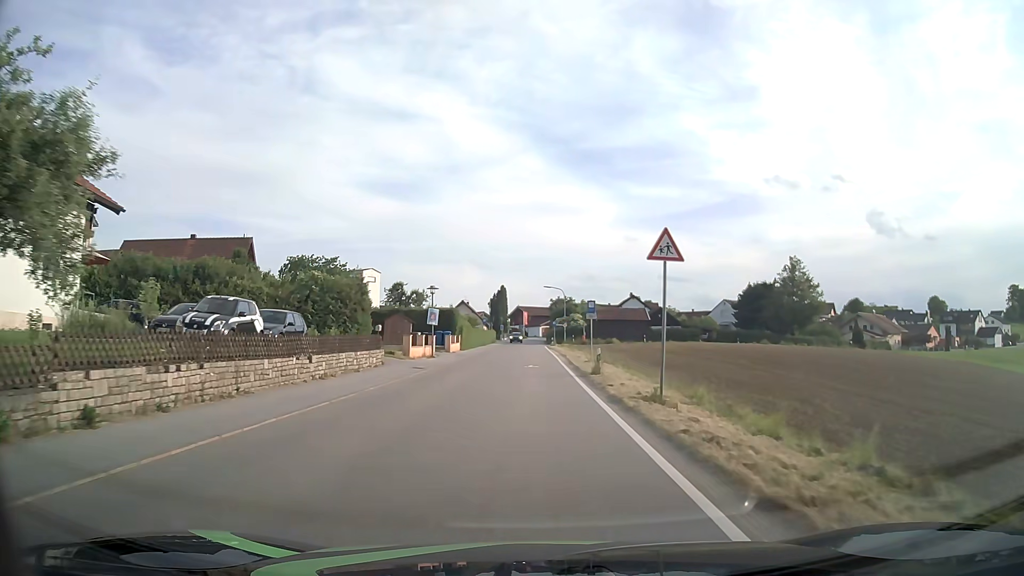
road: tertiary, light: Day
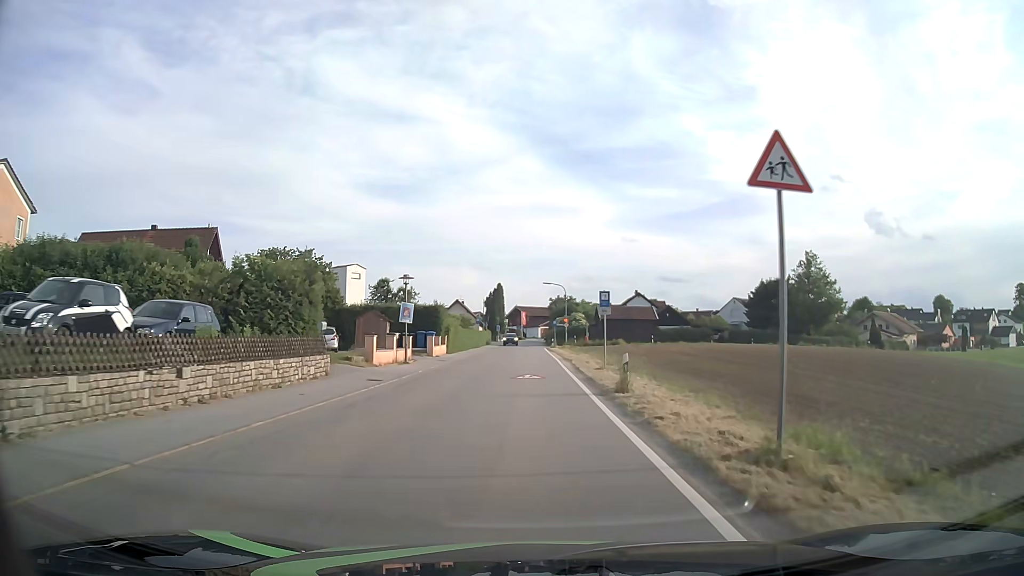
(0.0, +7.3) m; 0°
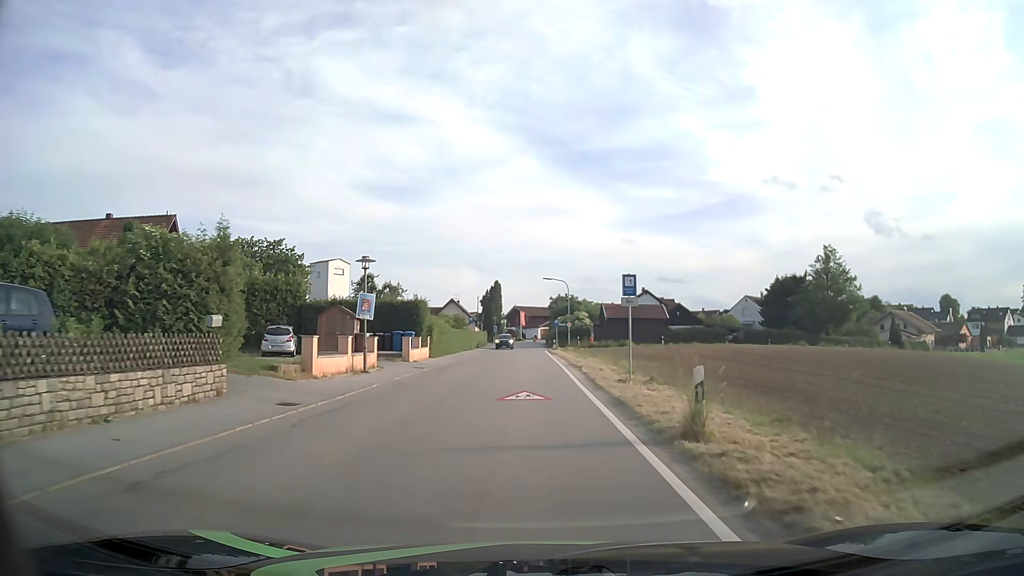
(0.0, +7.2) m; 0°
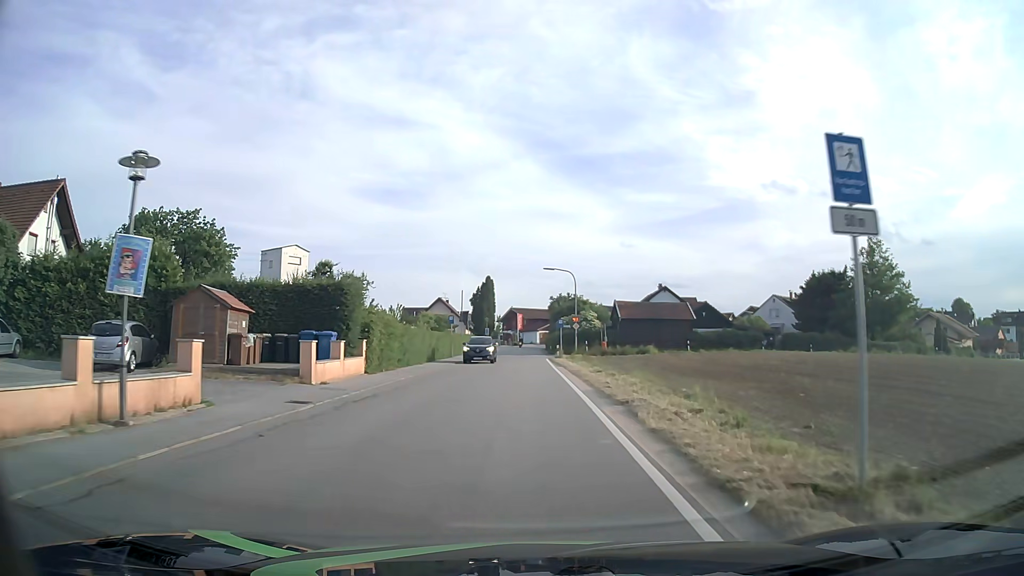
(0.0, +14.2) m; 0°
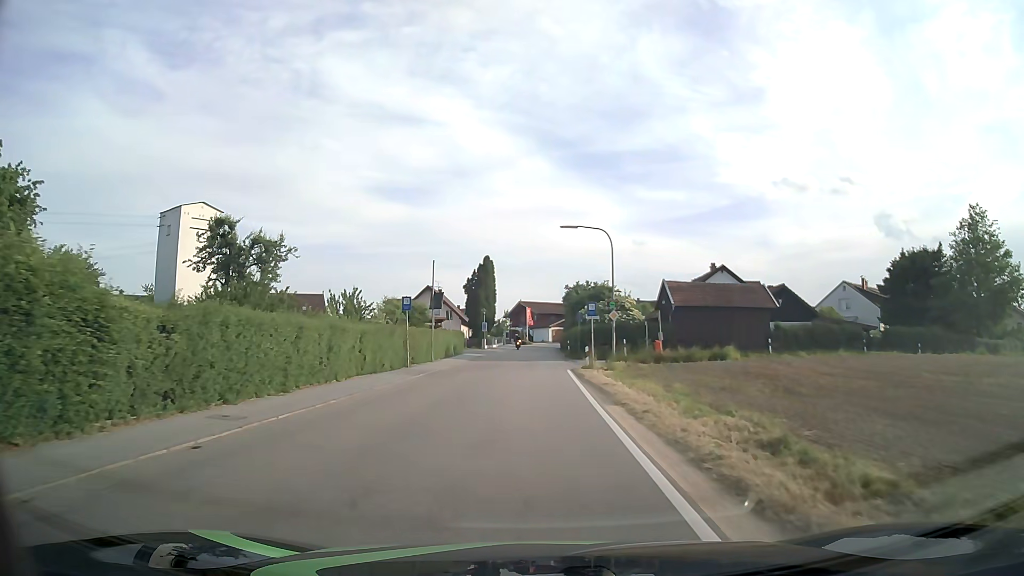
(0.0, +20.7) m; -1°
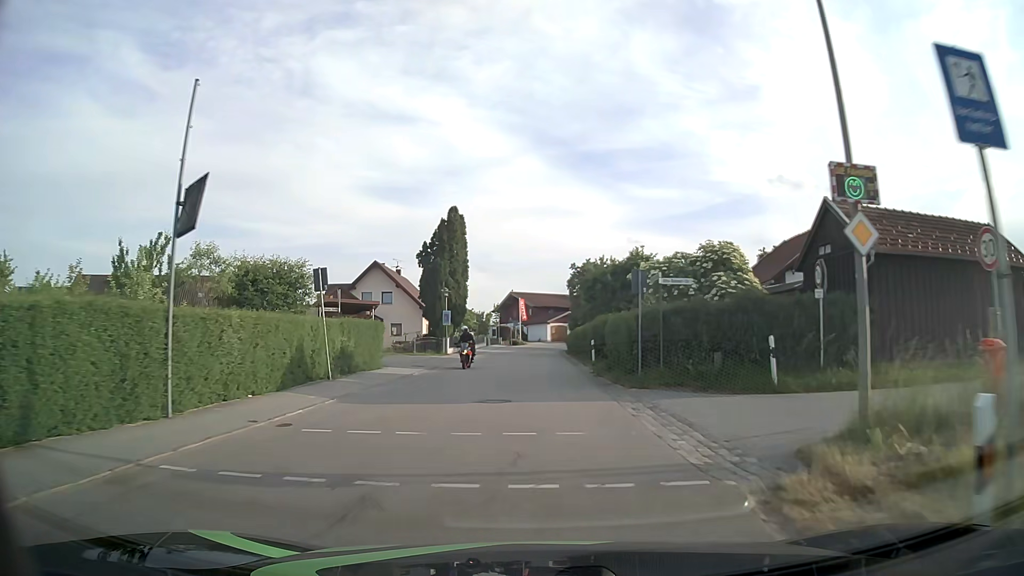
(-0.1, +26.6) m; 0°
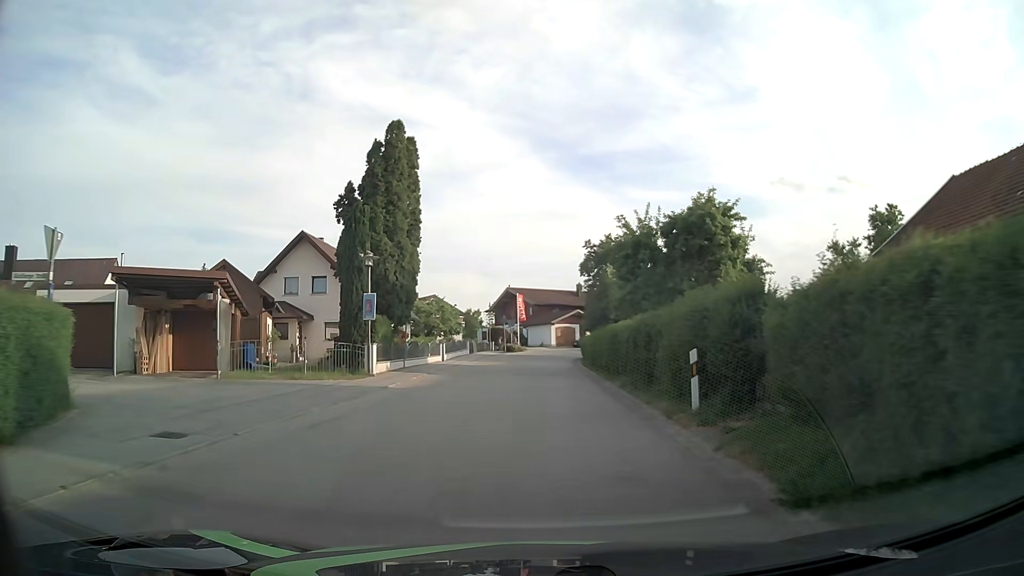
(0.0, +19.5) m; 0°
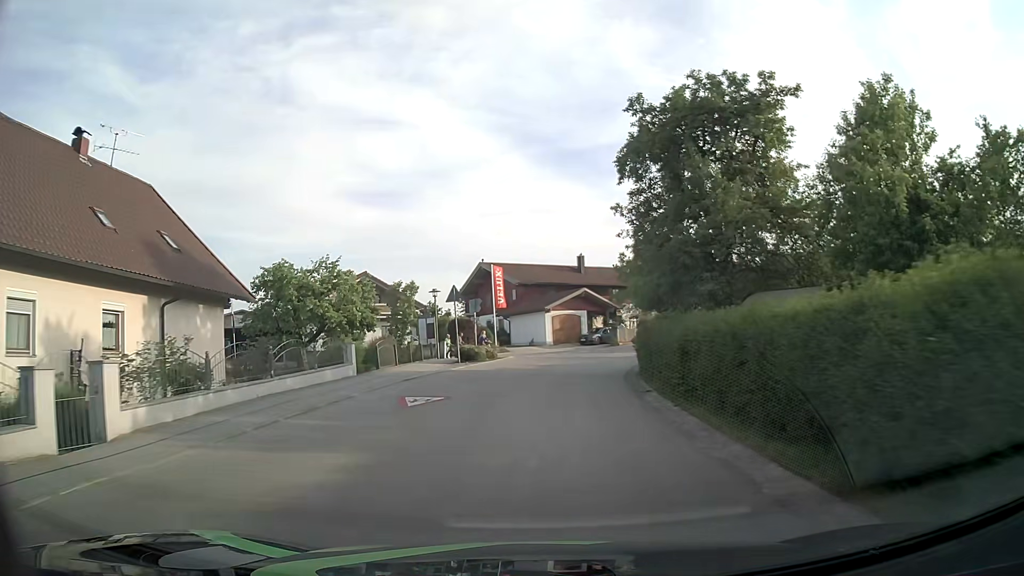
(+0.1, +31.2) m; +2°
(0, +10) (0, +20) (+2, +30) (+5, +39) (+9, +48) (+15, +57) (+21, +65) (+27, +72) (+34, +80) (+41, +87) m
